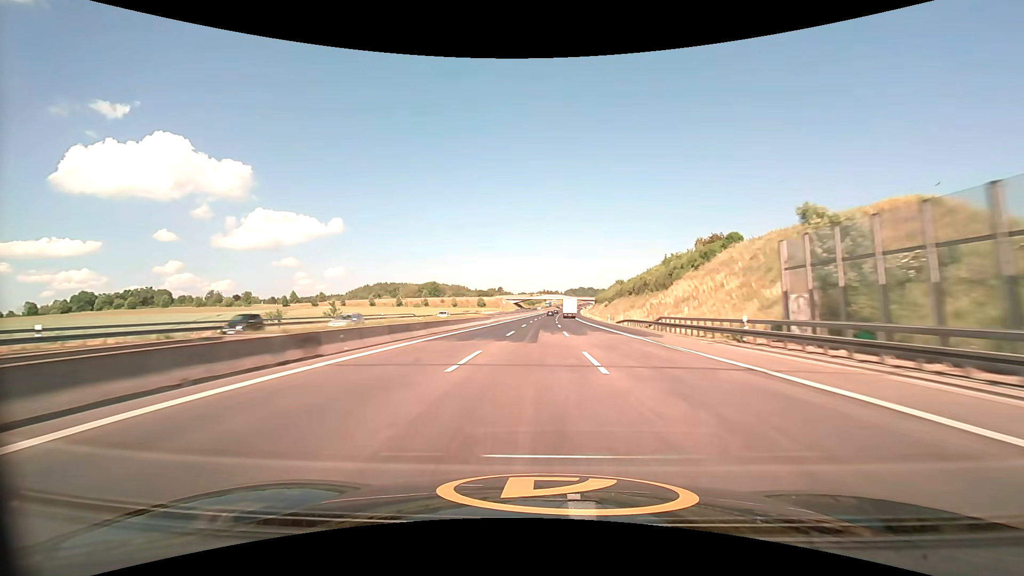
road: motorway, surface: asphalt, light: Day
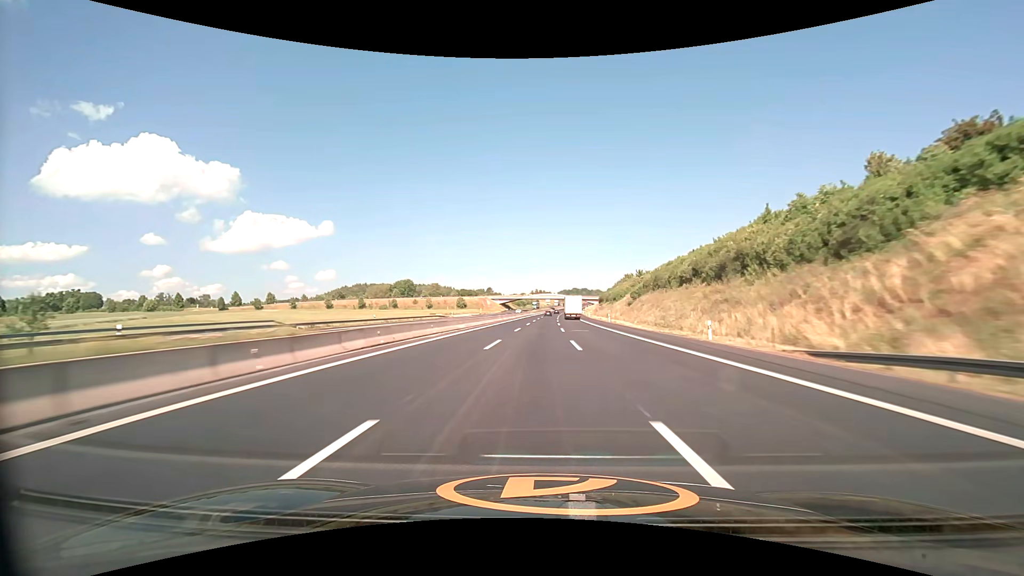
(+0.4, +46.7) m; +1°
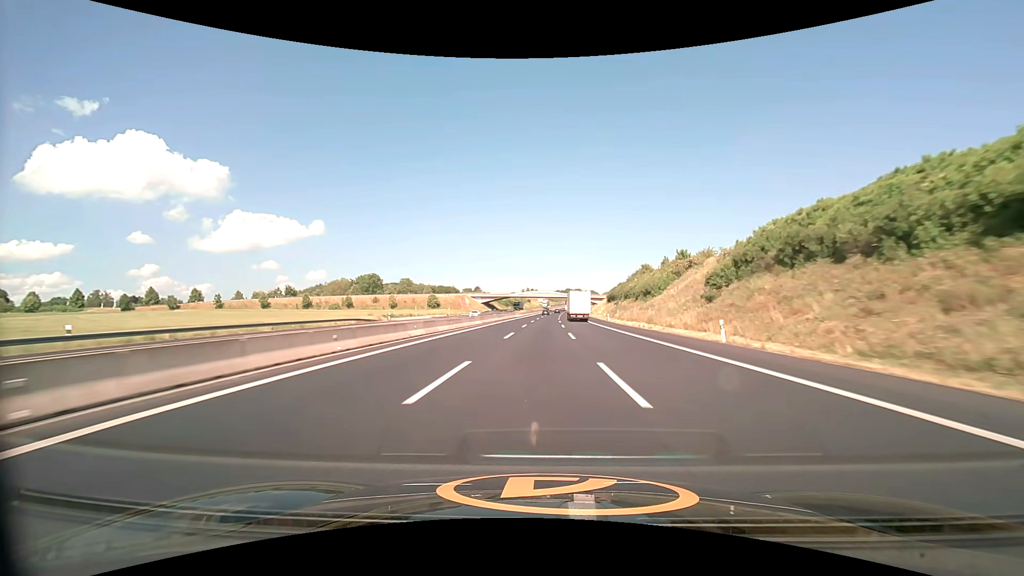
(+0.3, +46.9) m; +1°
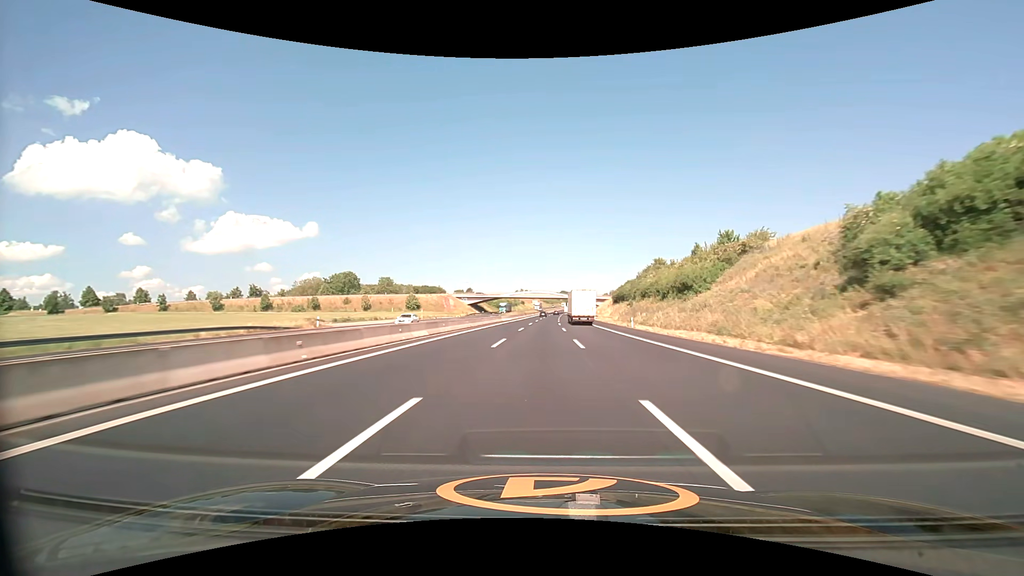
(+0.1, +23.6) m; +1°
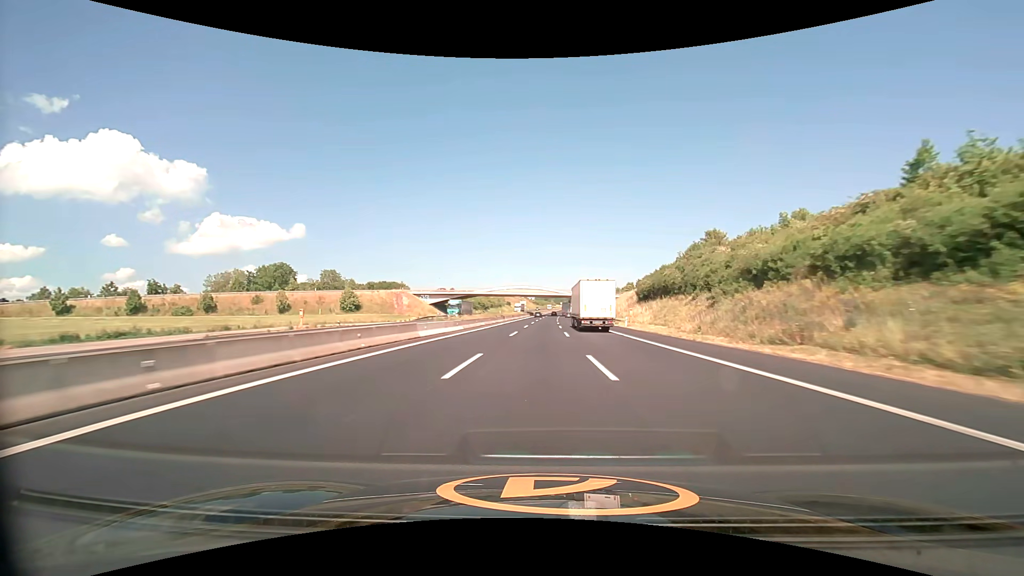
(+0.5, +47.4) m; +1°
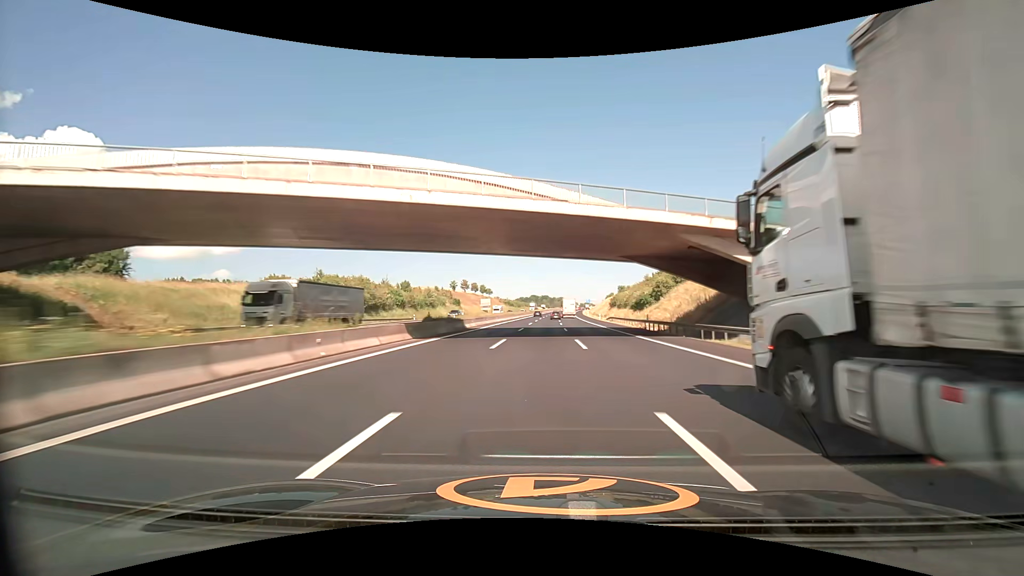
(+2.6, +119.5) m; +2°
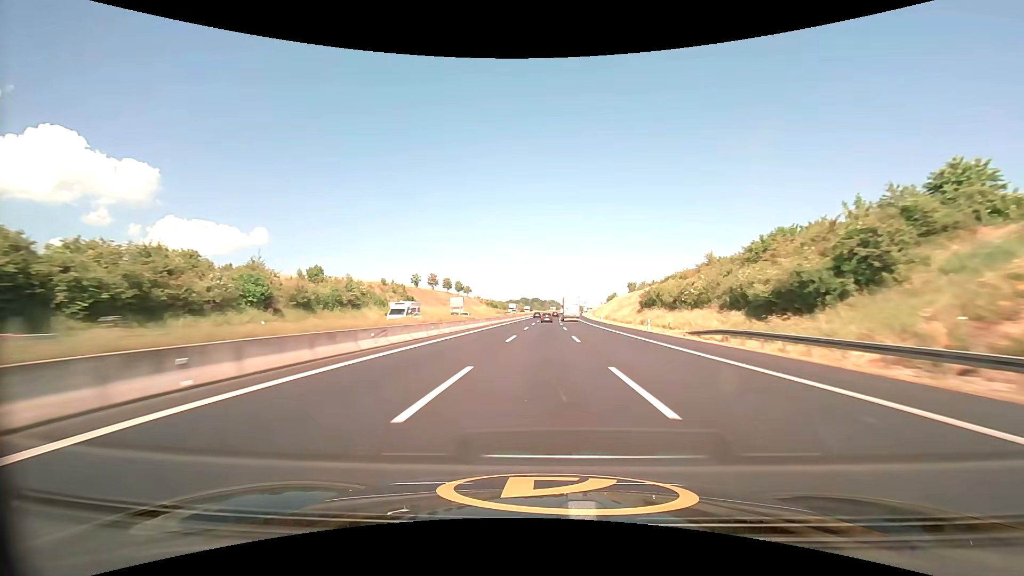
(+0.3, +48.1) m; +1°
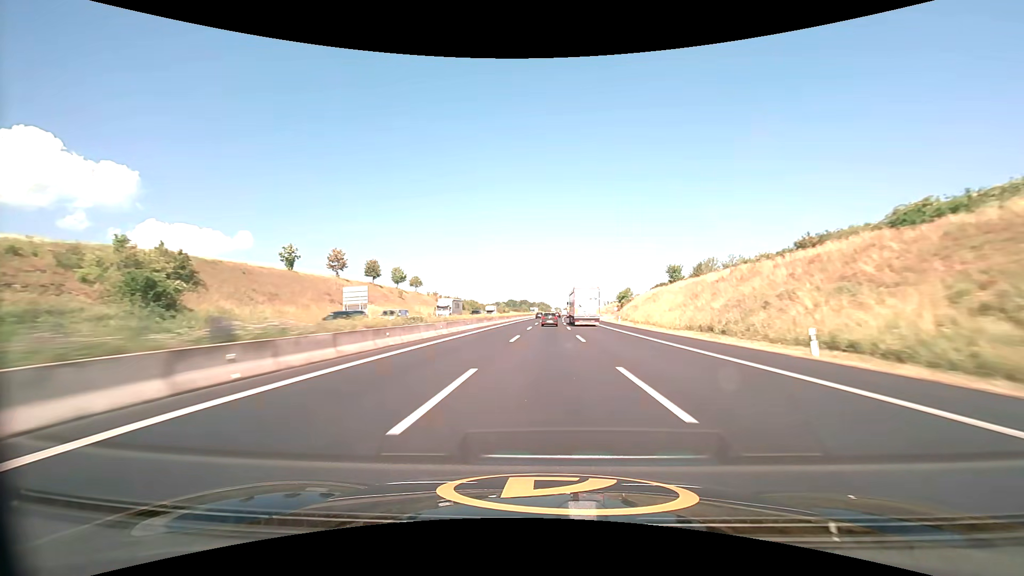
(+0.6, +72.2) m; +1°
(0, +10) (0, +20) (0, +30) (0, +40) (0, +50) (0, +60) (0, +70) (0, +80) (0, +90) (+1, +100) m
